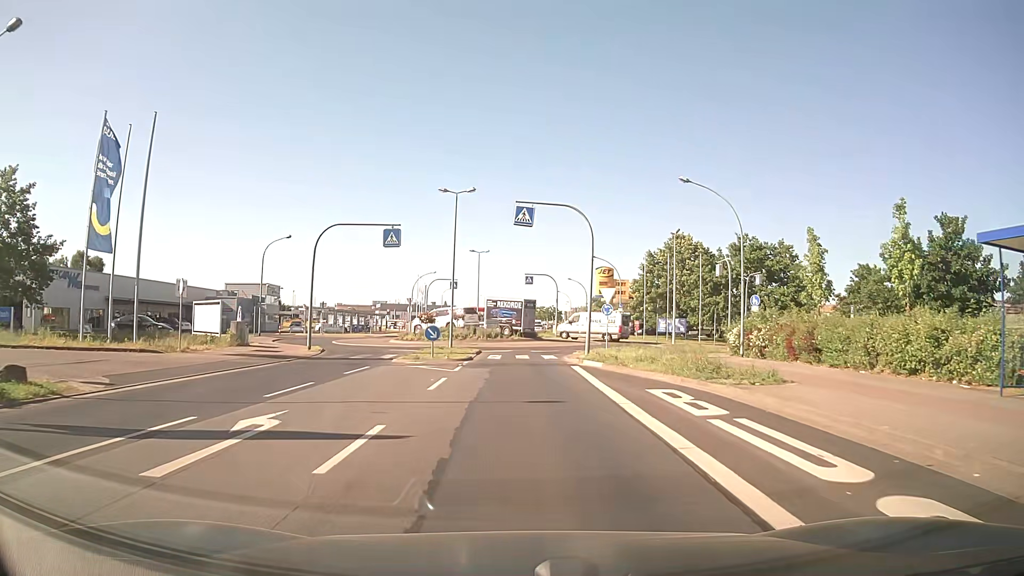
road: tertiary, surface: asphalt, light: Day
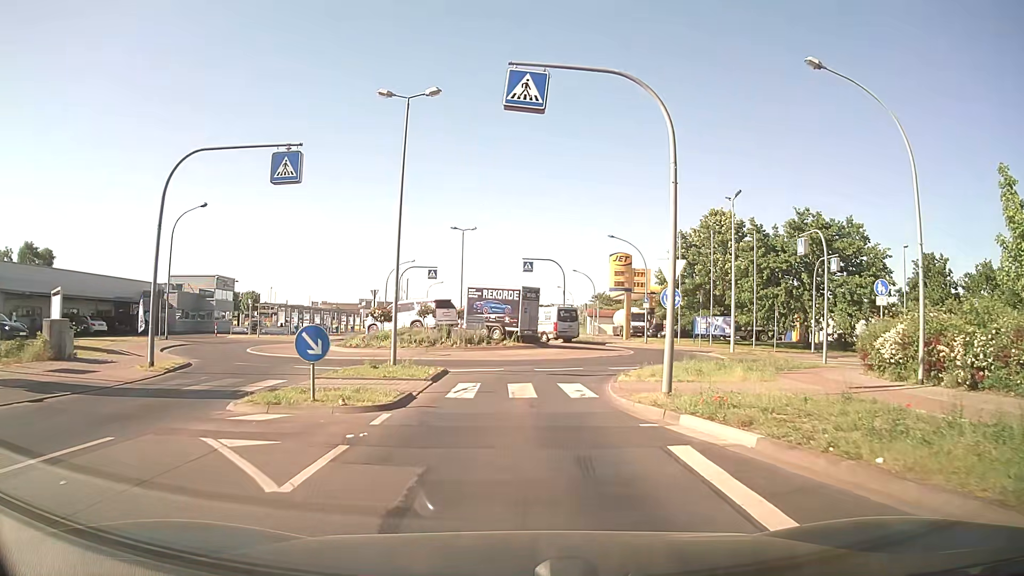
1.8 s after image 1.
(+0.1, +14.4) m; 0°
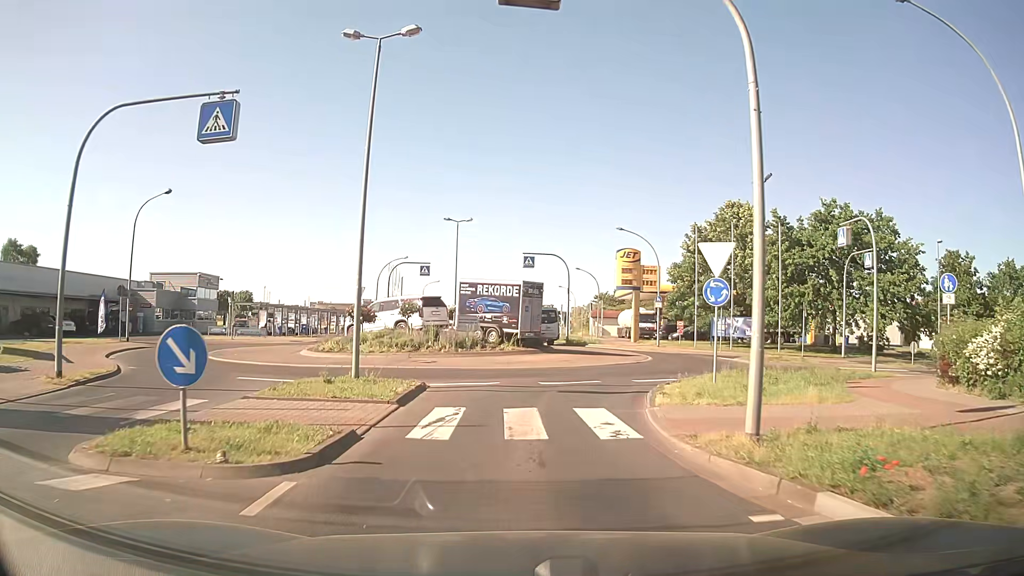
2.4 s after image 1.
(0.0, +4.4) m; 0°
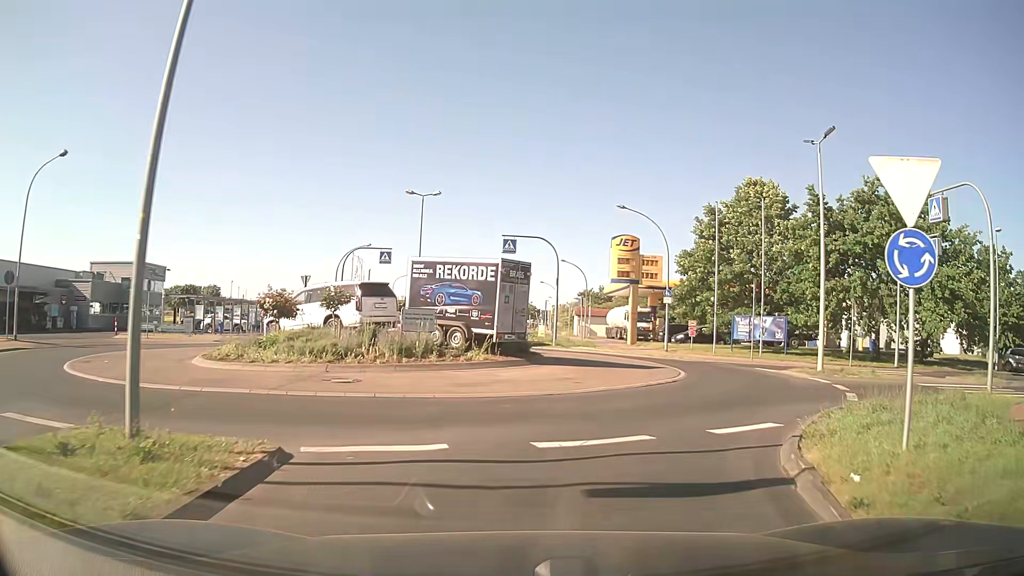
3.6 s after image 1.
(0.0, +8.1) m; +1°
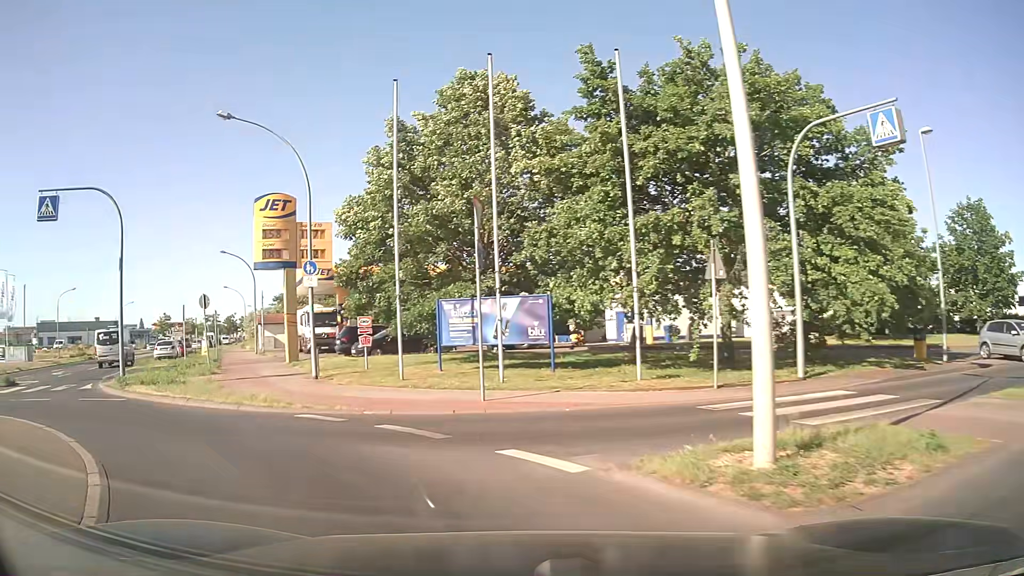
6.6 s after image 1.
(+5.5, +16.5) m; +23°
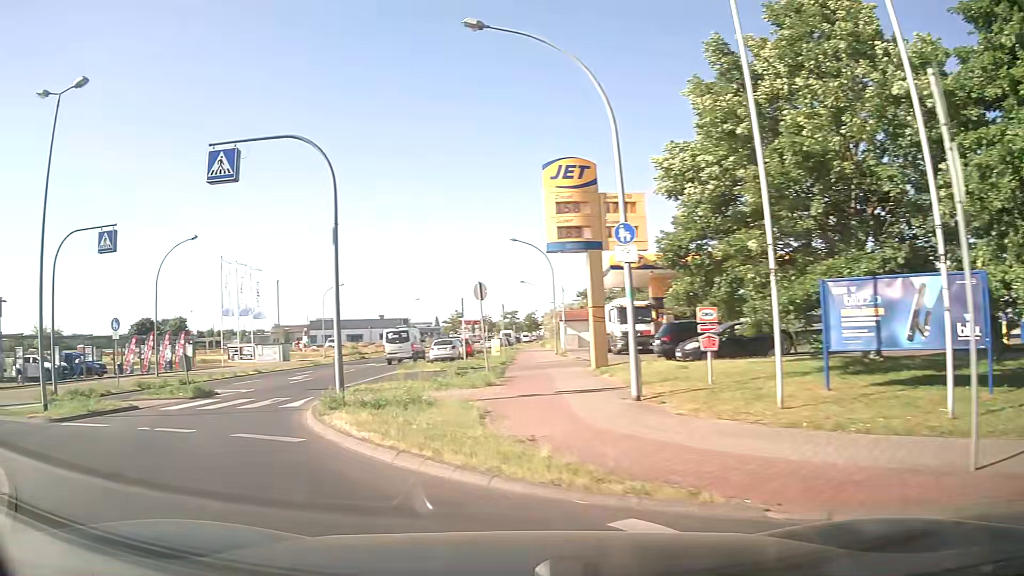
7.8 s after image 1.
(-1.4, +6.3) m; -27°
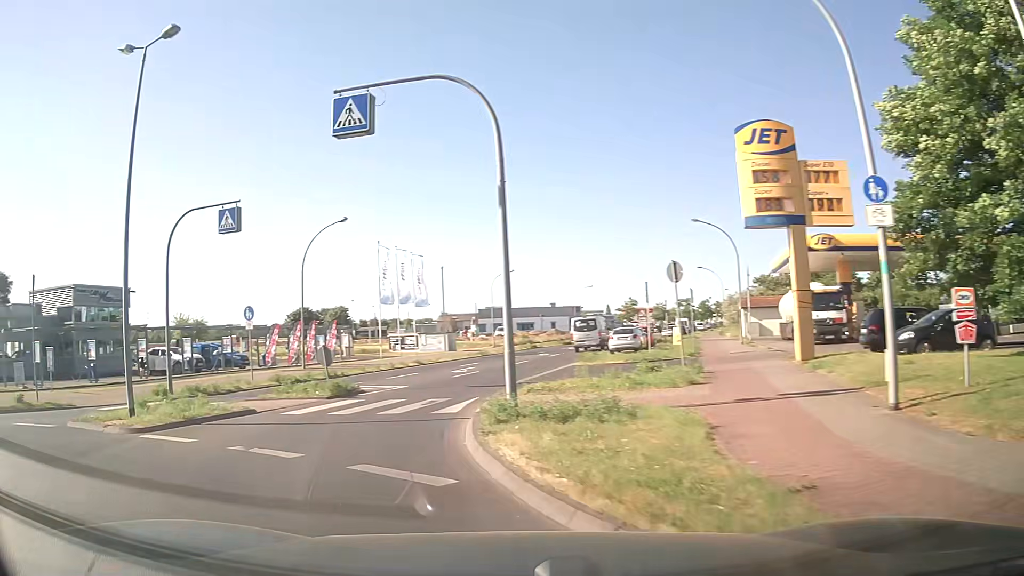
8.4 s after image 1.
(-0.4, +3.2) m; -14°
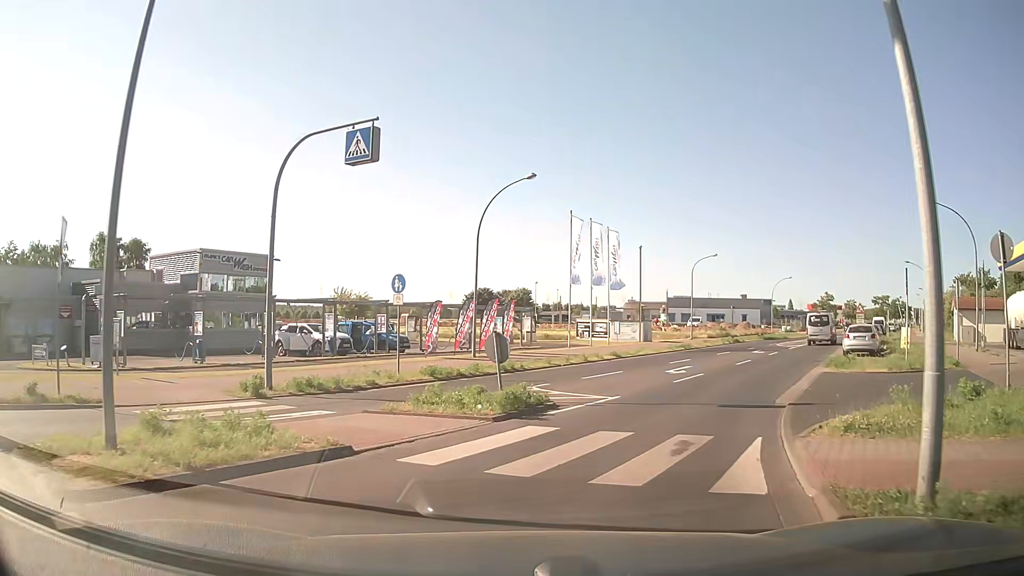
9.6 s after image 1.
(-1.2, +6.8) m; -16°
(+2, +10) (+6, +19) (+11, +27) (+16, +36) (+22, +44) (+27, +53) (+33, +61) (+38, +69) (+44, +78) (+50, +86) m
